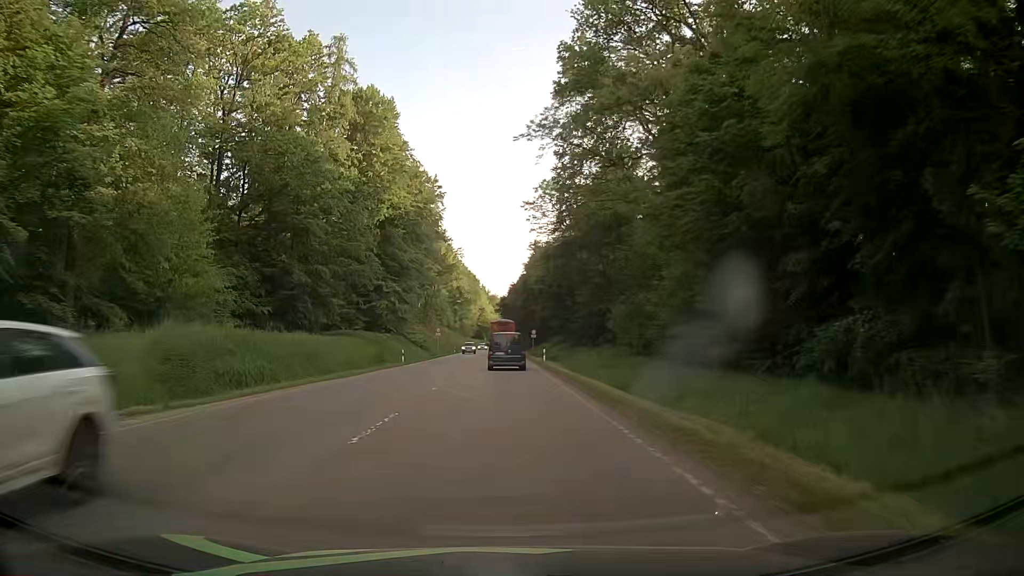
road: secondary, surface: asphalt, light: Day
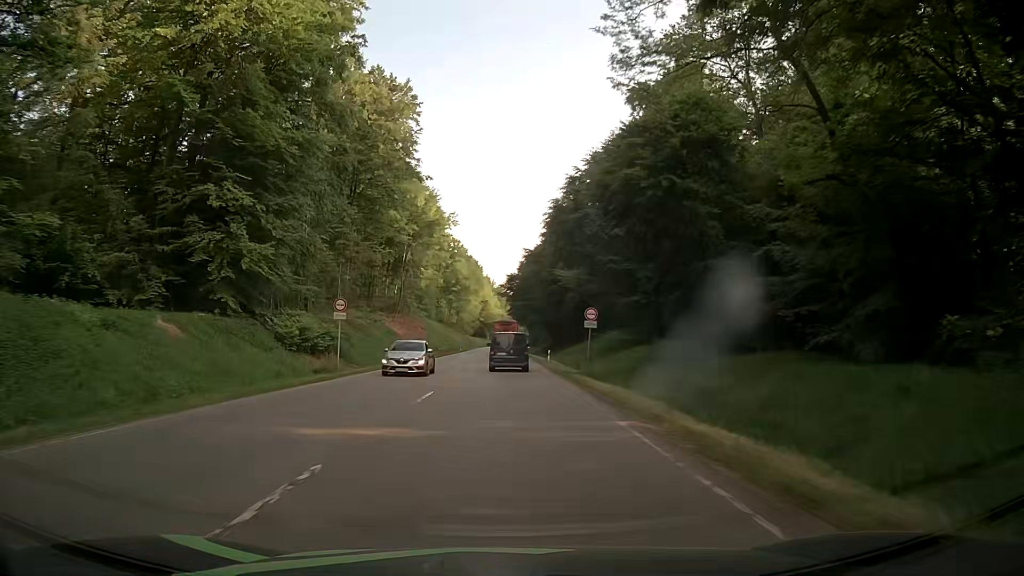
(-0.6, +50.9) m; -1°
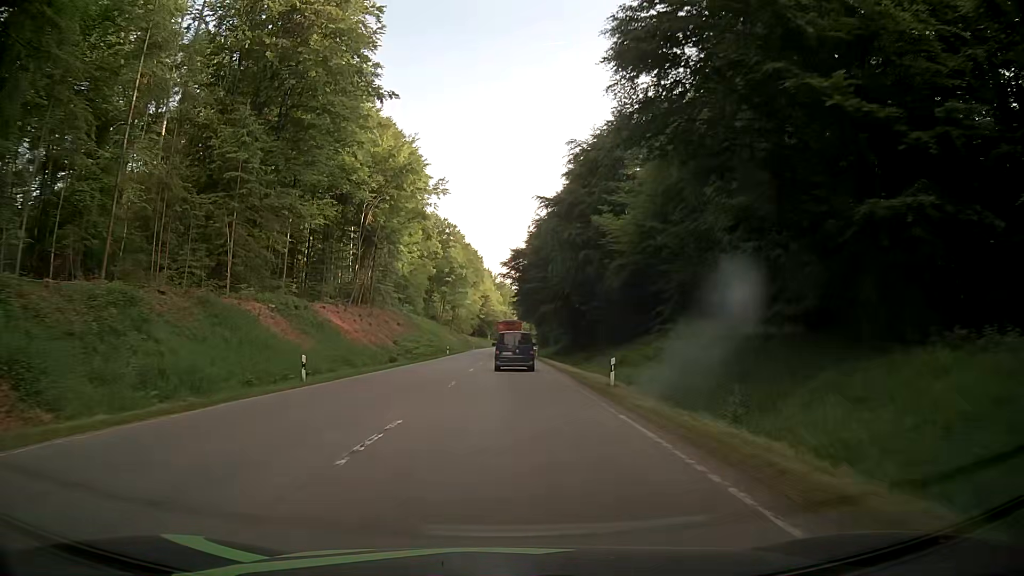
(-0.2, +30.0) m; -1°
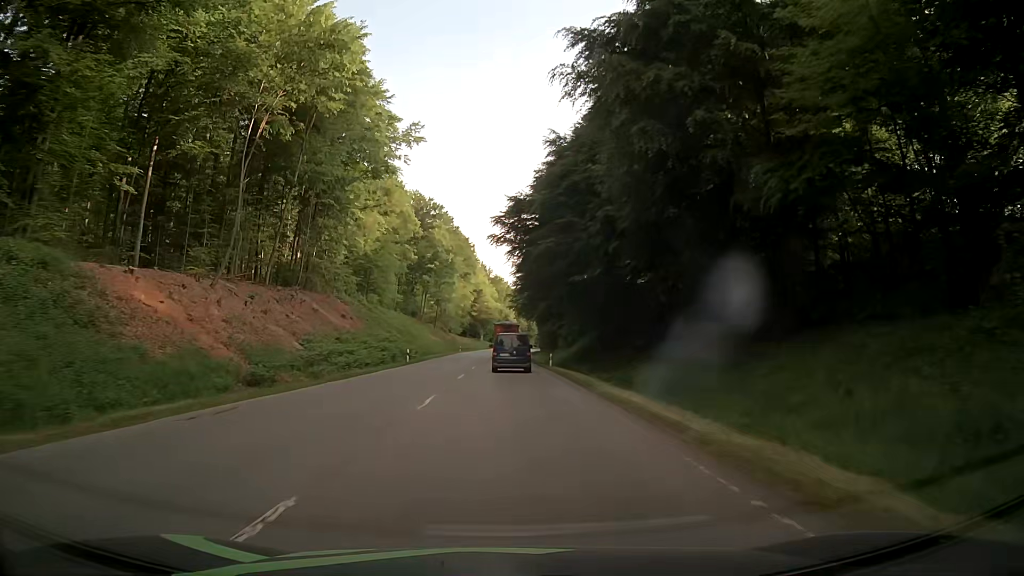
(0.0, +29.8) m; 0°
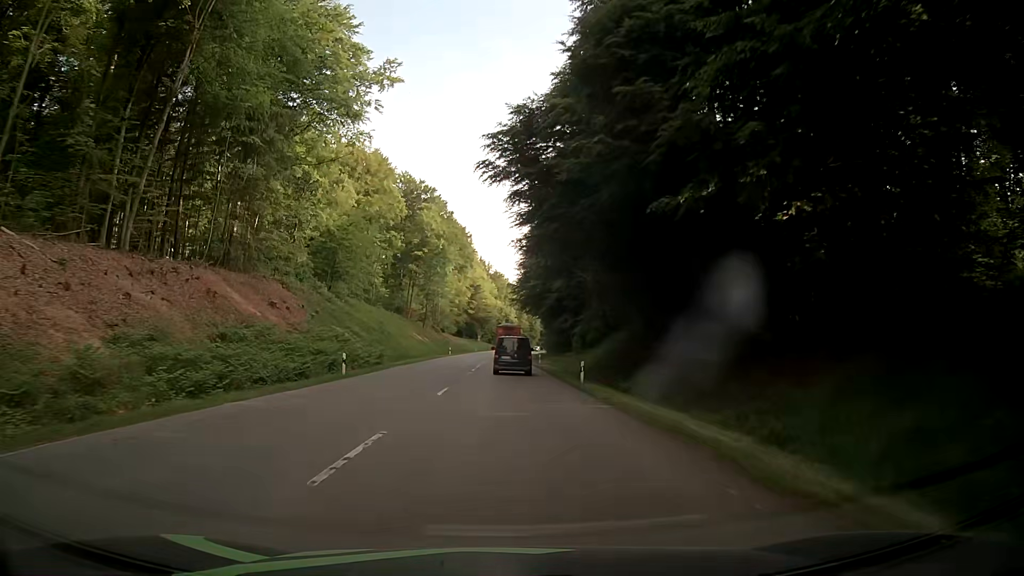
(+0.2, +19.9) m; +1°
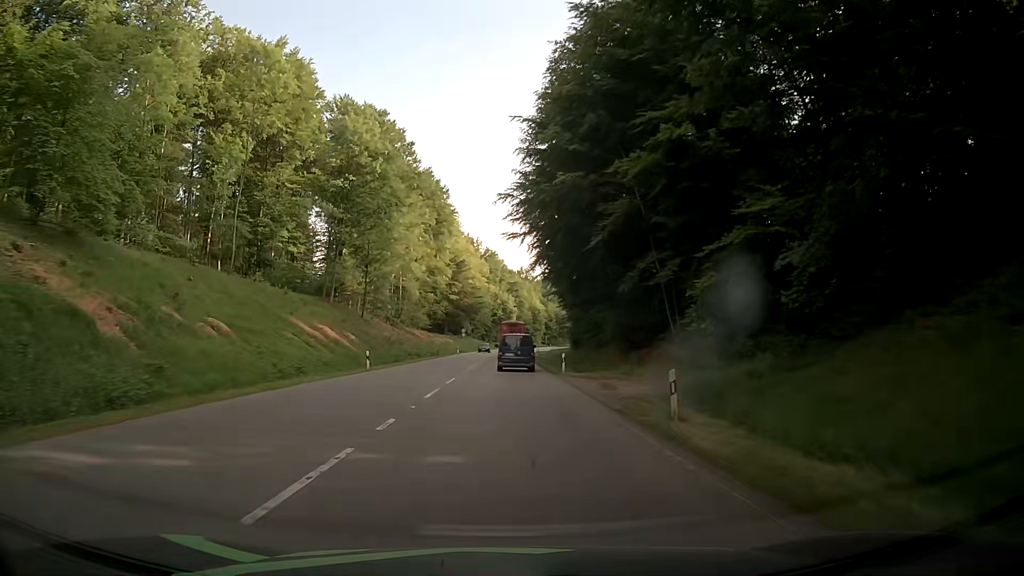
(+0.3, +50.8) m; +1°
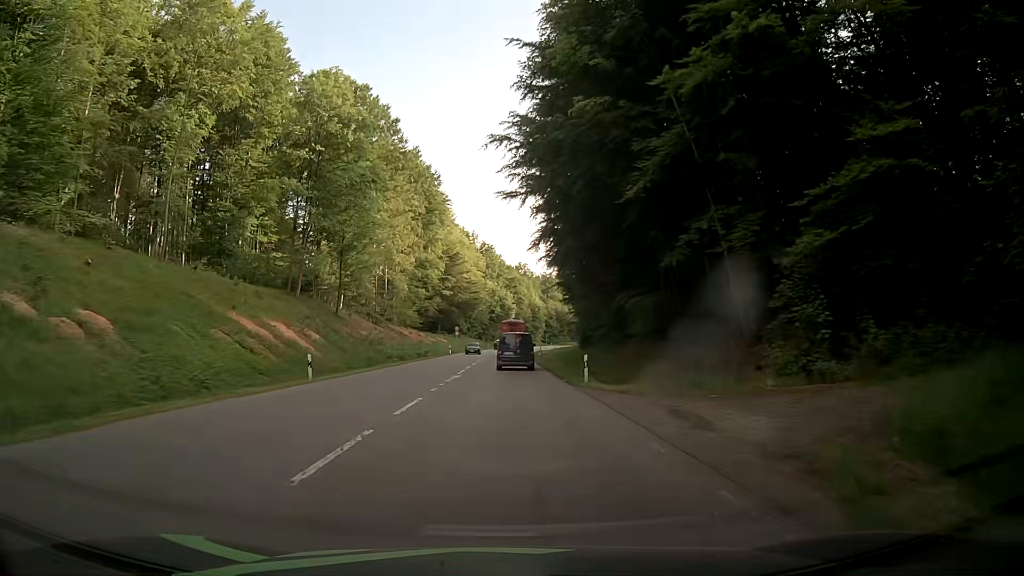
(0.0, +10.3) m; -1°
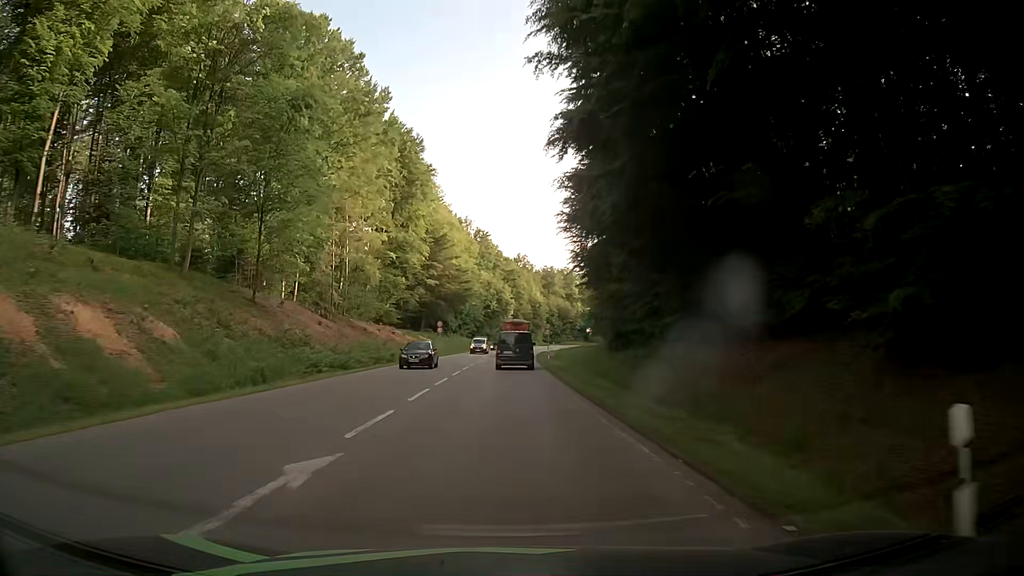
(0.0, +20.6) m; 0°
(0, +10) (0, +20) (0, +30) (0, +40) (0, +50) (+1, +60) (+1, +70) (+2, +80) (+2, +90) (+3, +100) m
